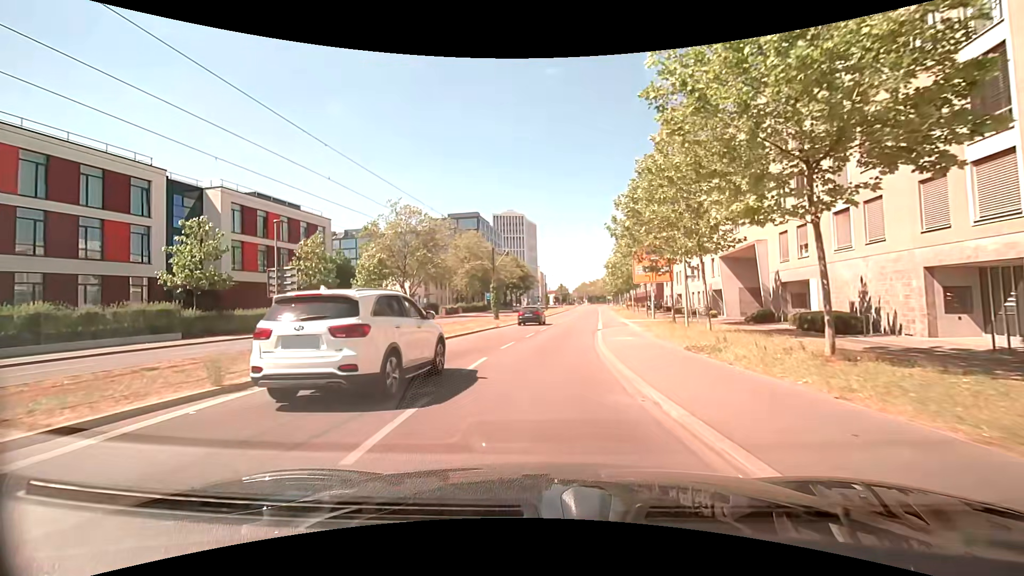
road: secondary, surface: asphalt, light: Day
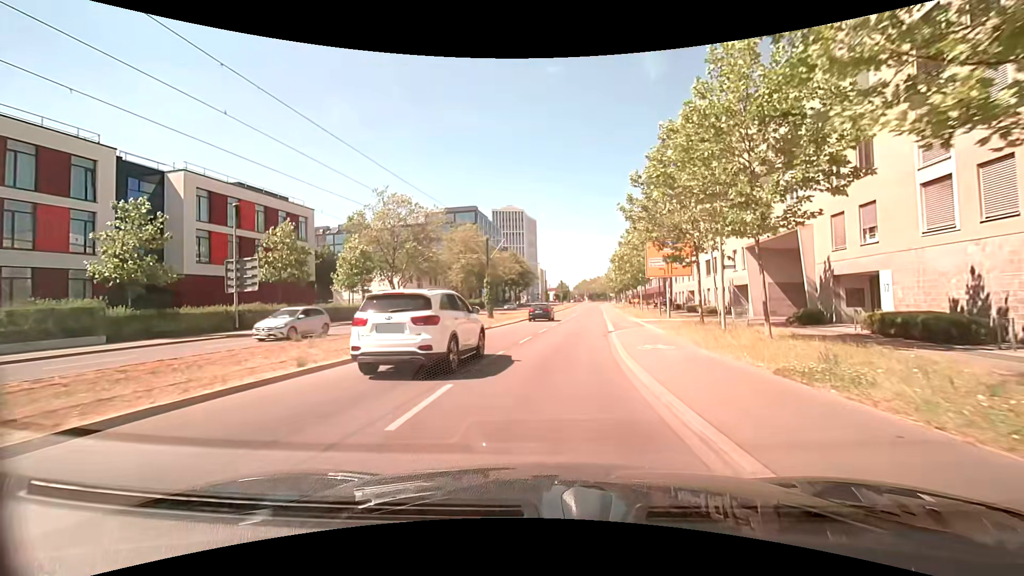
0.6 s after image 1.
(0.0, +5.2) m; +1°
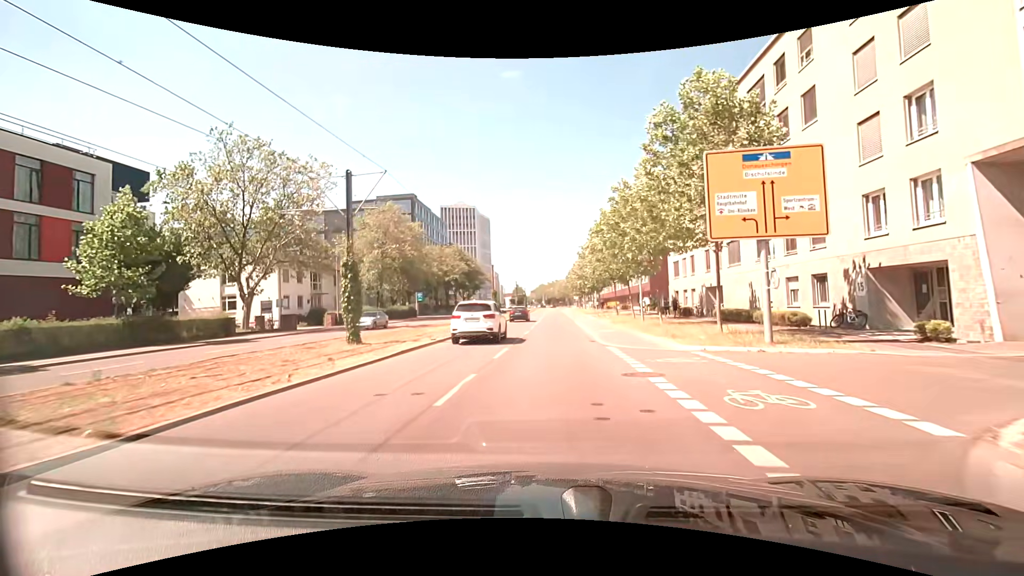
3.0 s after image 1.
(+1.0, +23.0) m; +4°
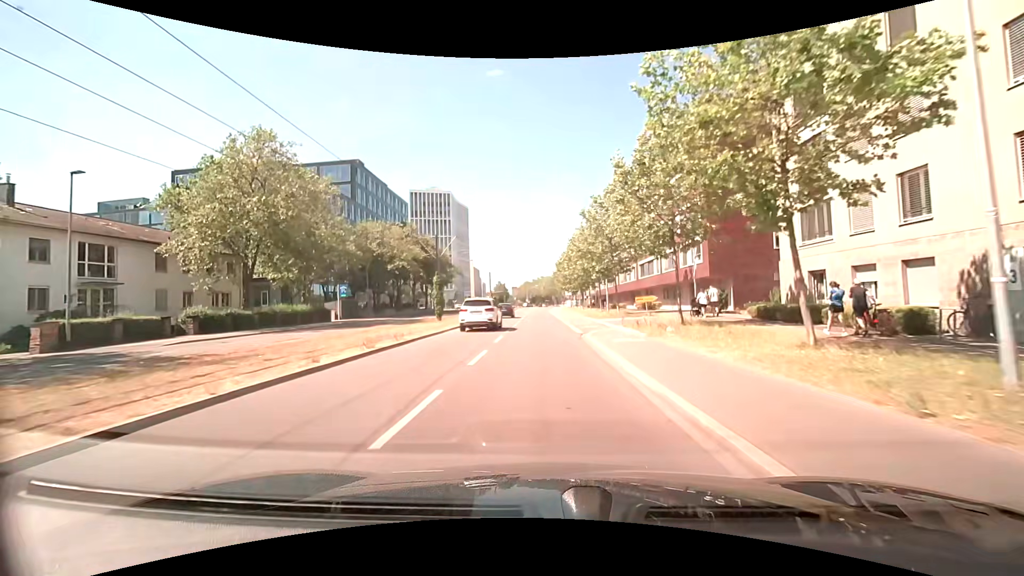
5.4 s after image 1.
(+0.6, +27.5) m; +2°
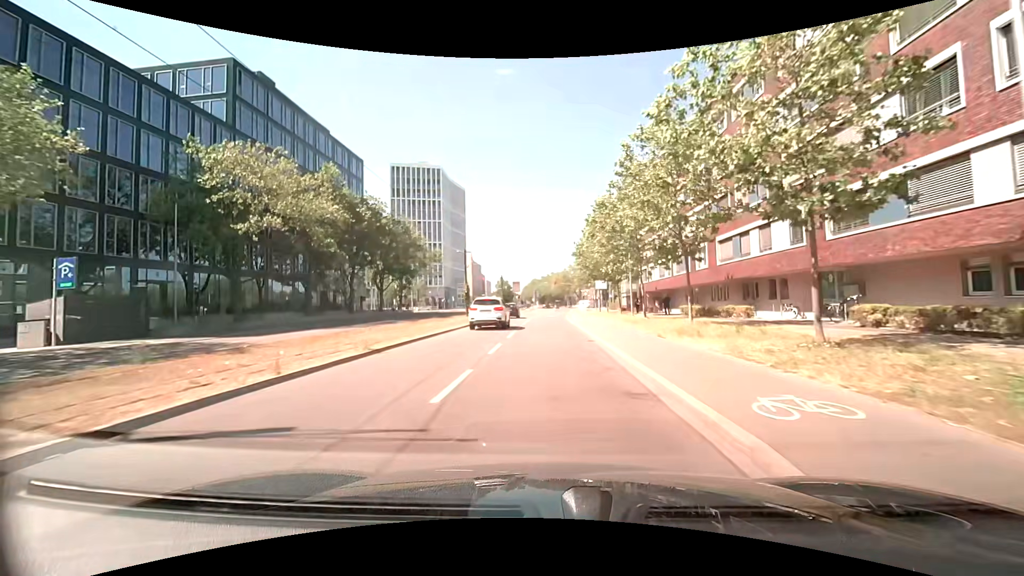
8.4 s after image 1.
(-0.5, +36.5) m; -1°
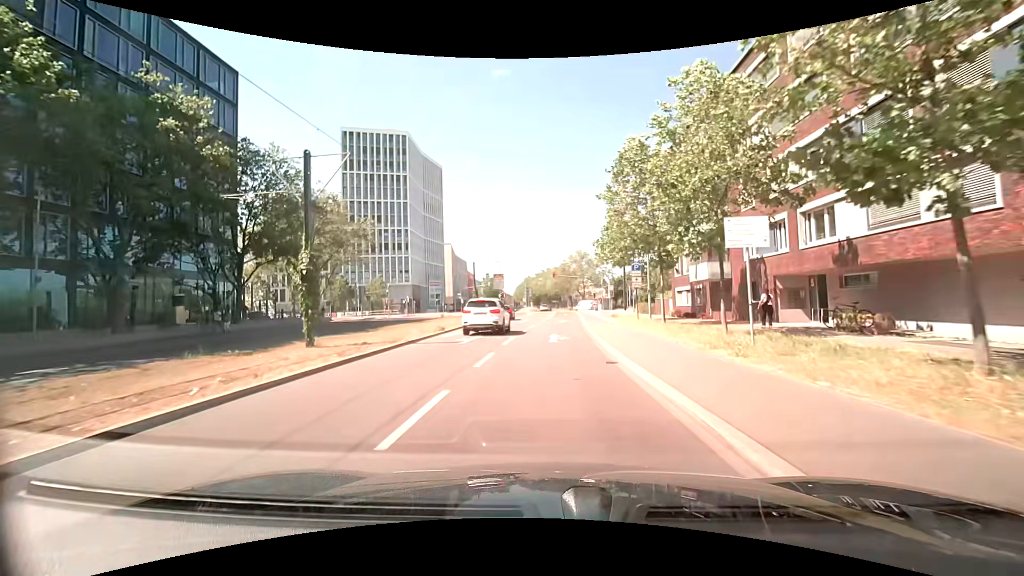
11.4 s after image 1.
(0.0, +33.9) m; 0°
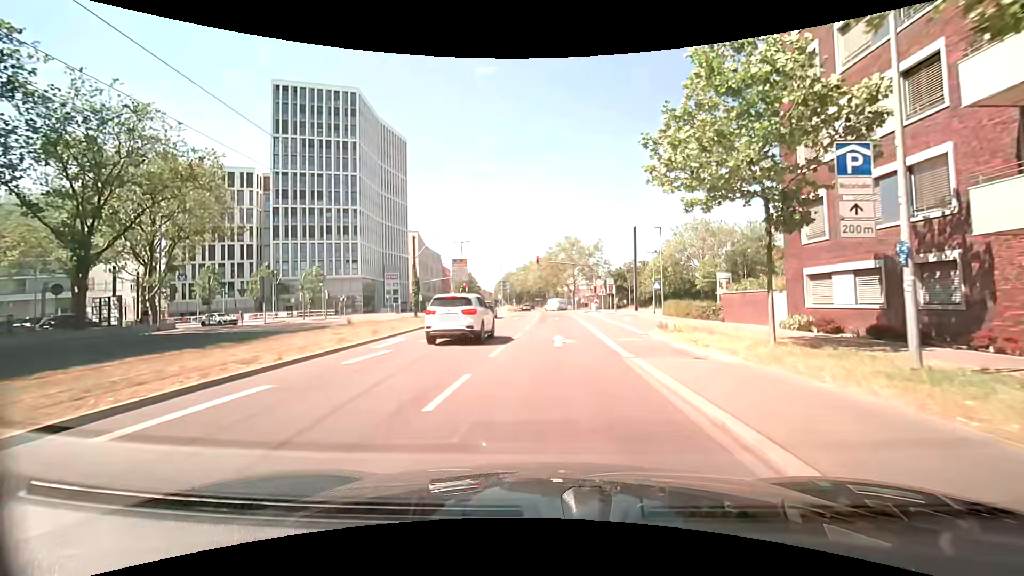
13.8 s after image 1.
(+0.5, +23.7) m; +2°
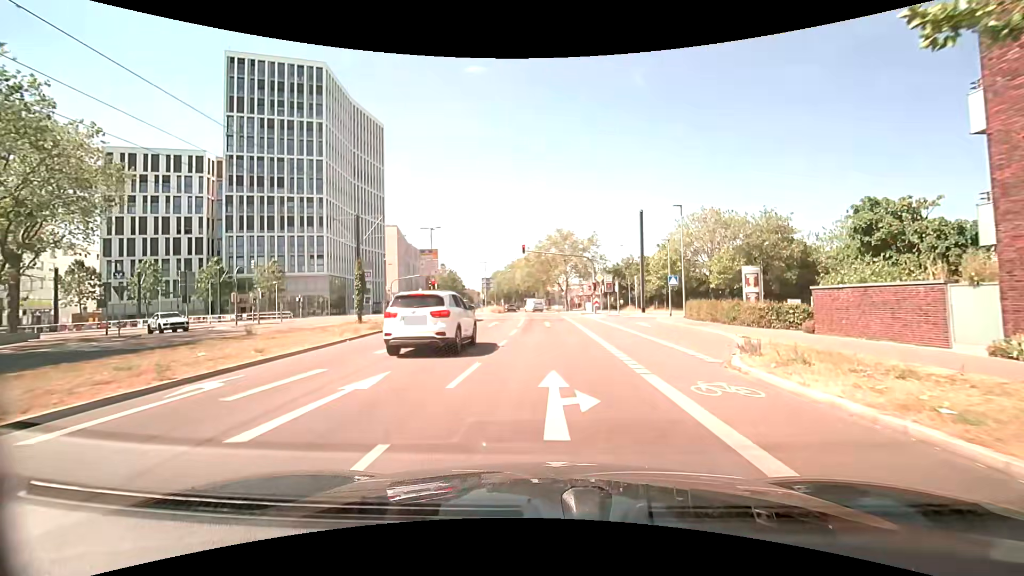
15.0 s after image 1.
(+0.1, +10.5) m; +1°
(0, +10) (0, +20) (0, +30) (0, +40) (0, +50) (-1, +60) (-1, +70) (-1, +80) (-2, +90) (-3, +100) m
